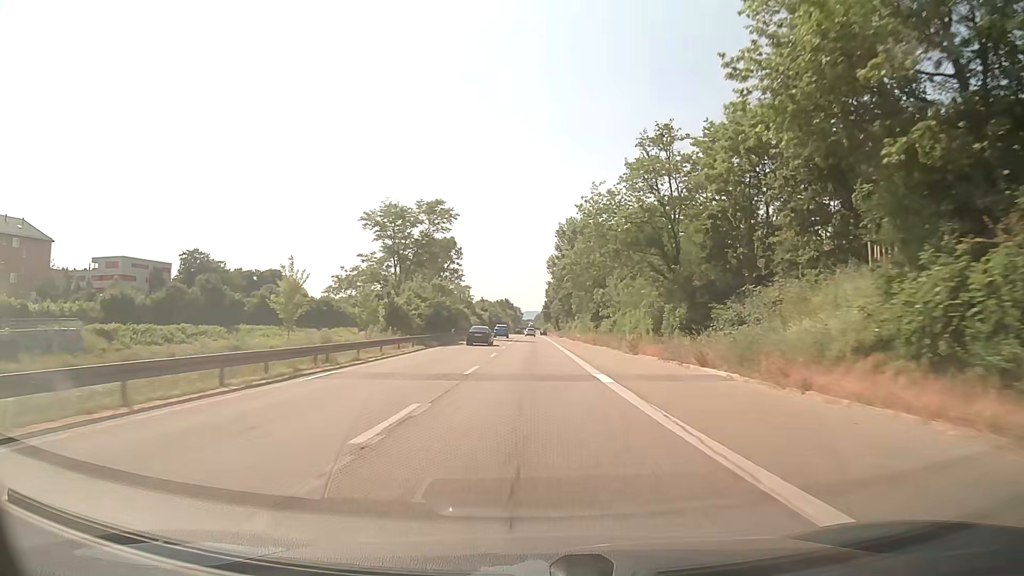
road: trunk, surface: asphalt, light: Day
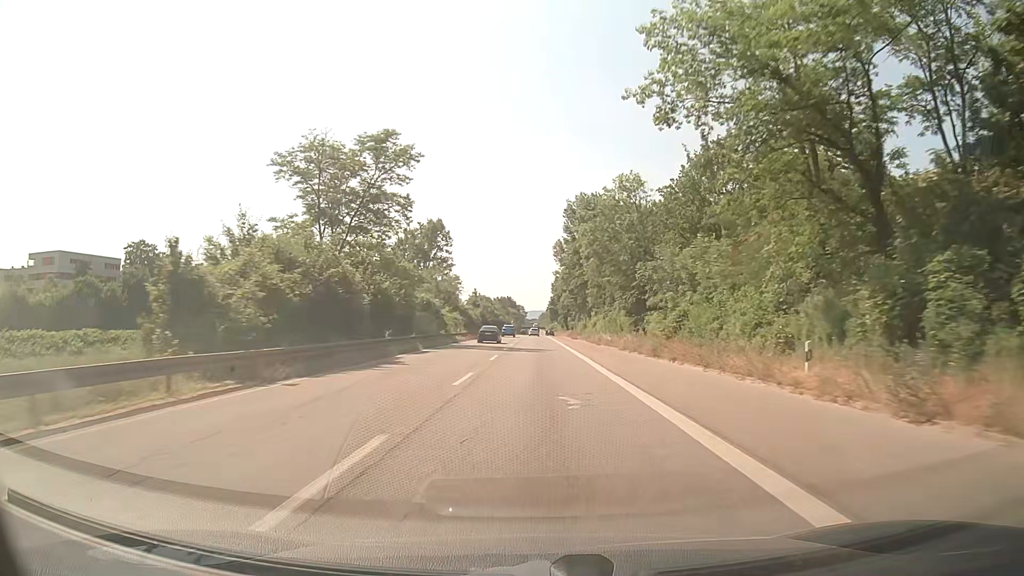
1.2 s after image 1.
(-0.1, +26.8) m; 0°
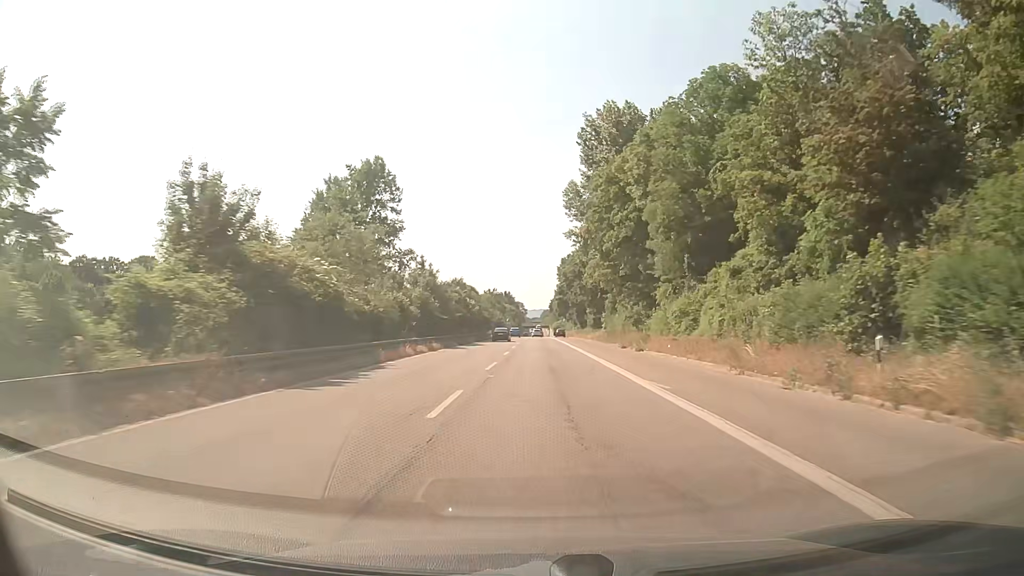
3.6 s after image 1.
(0.0, +51.3) m; 0°
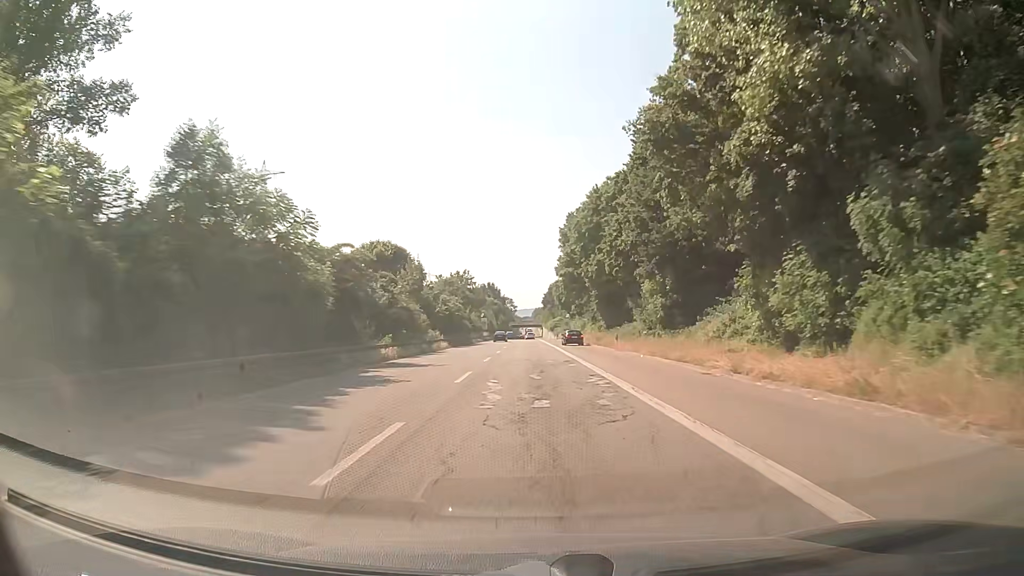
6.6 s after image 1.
(+0.4, +61.3) m; +1°
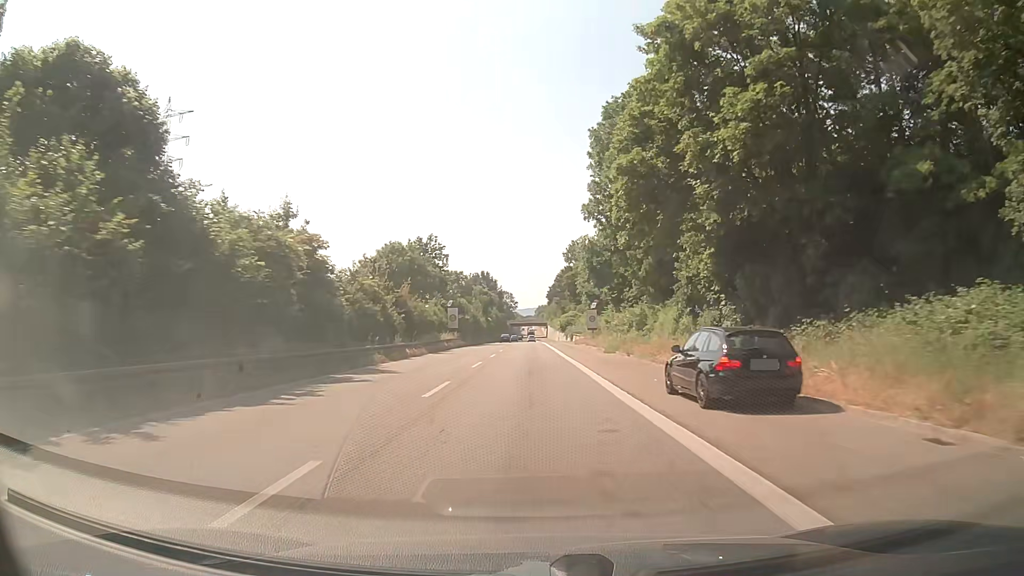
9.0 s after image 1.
(0.0, +49.3) m; 0°
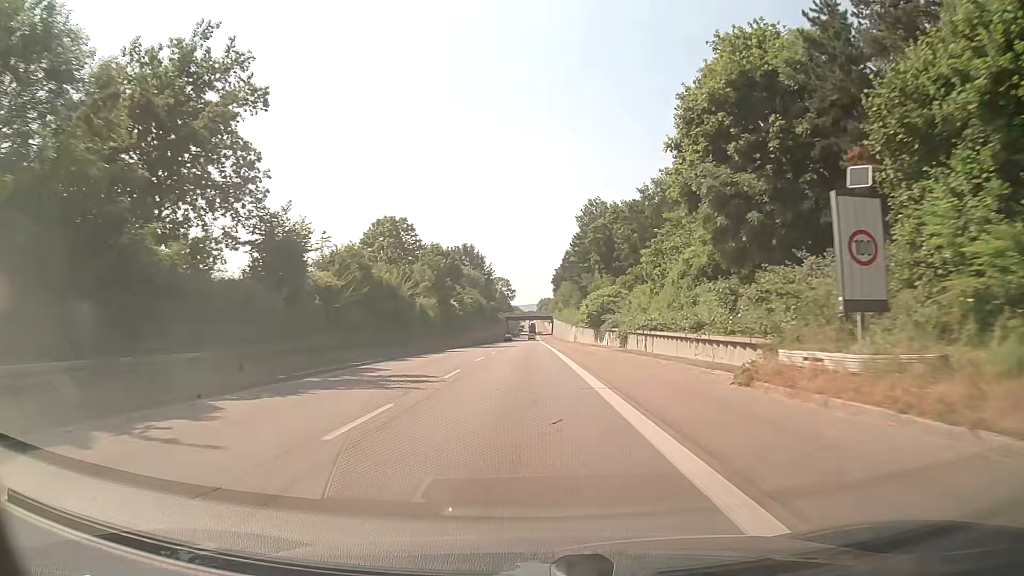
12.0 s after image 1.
(-0.2, +63.2) m; 0°
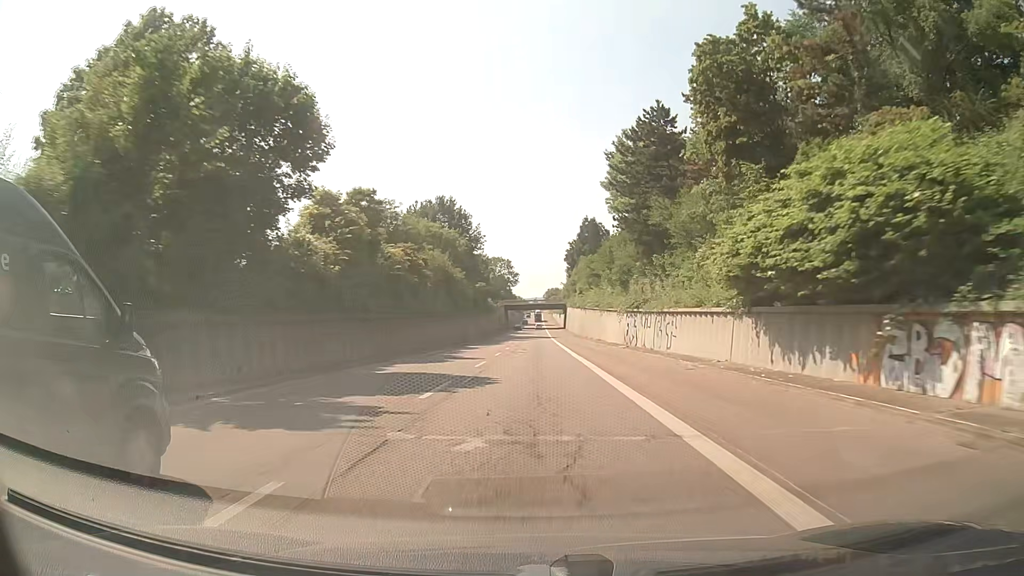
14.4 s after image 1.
(-0.3, +52.4) m; -1°
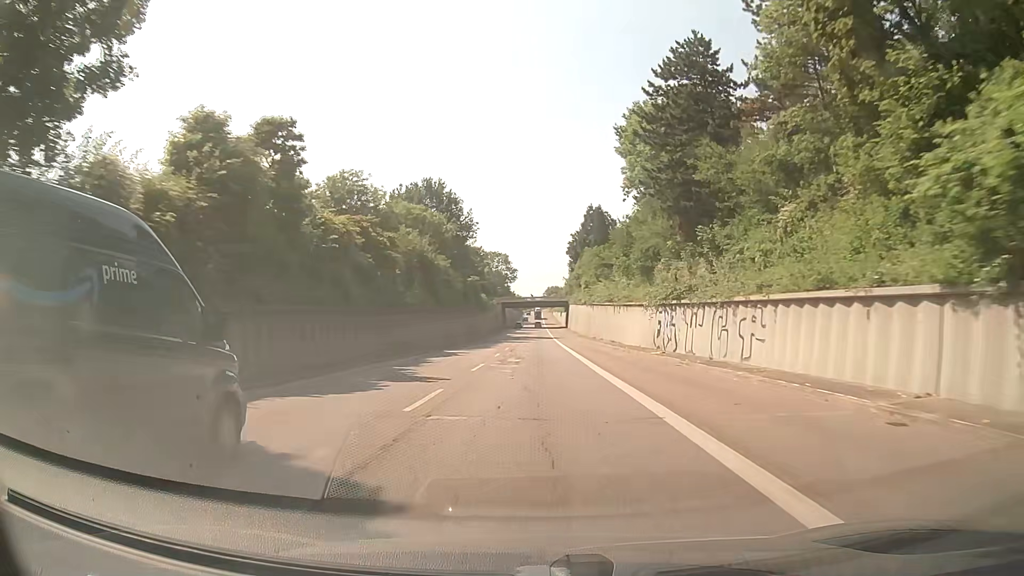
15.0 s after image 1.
(+0.1, +13.3) m; 0°
(0, +10) (0, +20) (0, +30) (0, +40) (0, +50) (0, +60) (0, +70) (0, +80) (0, +90) (0, +100) m
